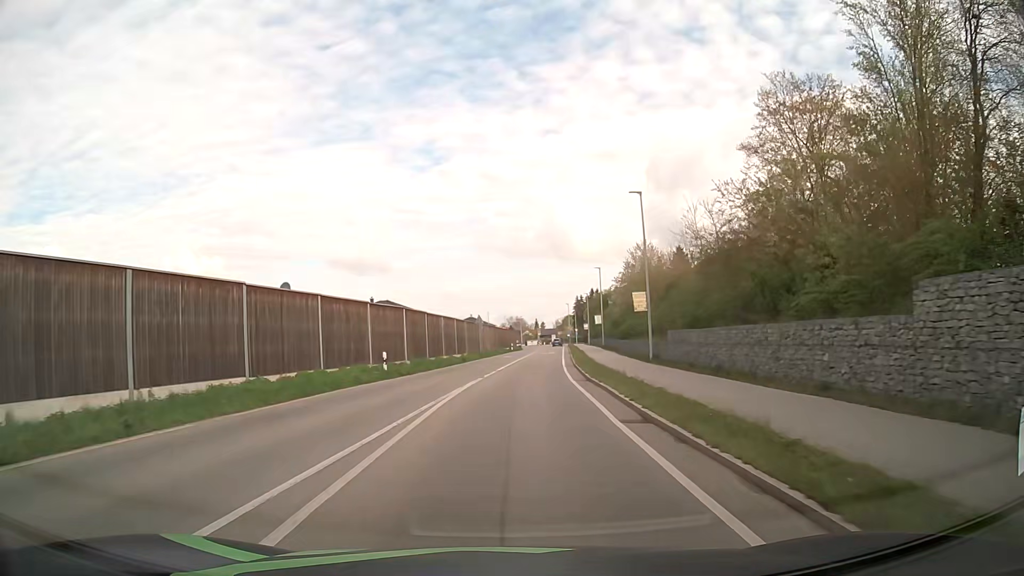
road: secondary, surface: asphalt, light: Day
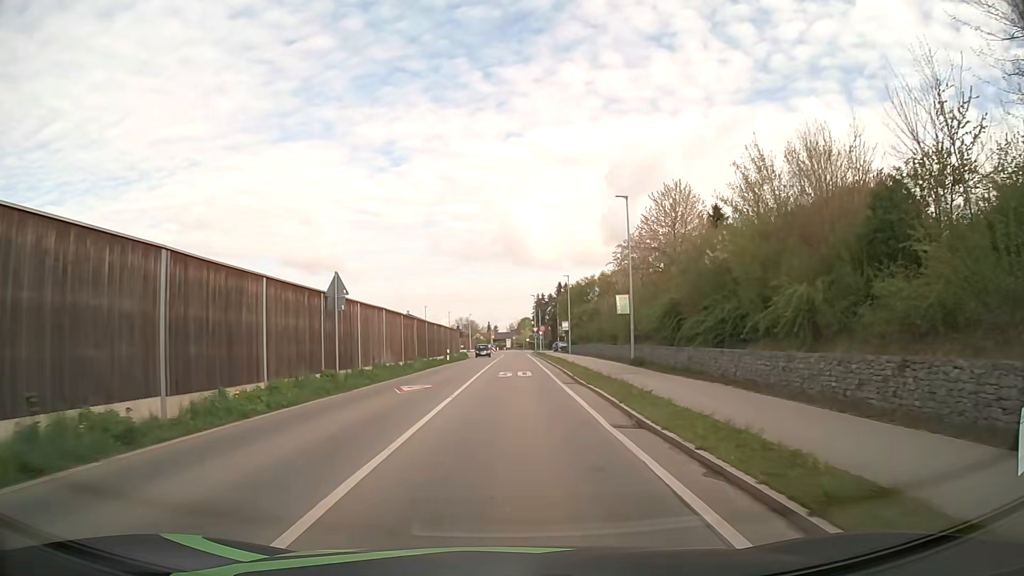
(+1.1, +36.5) m; +3°
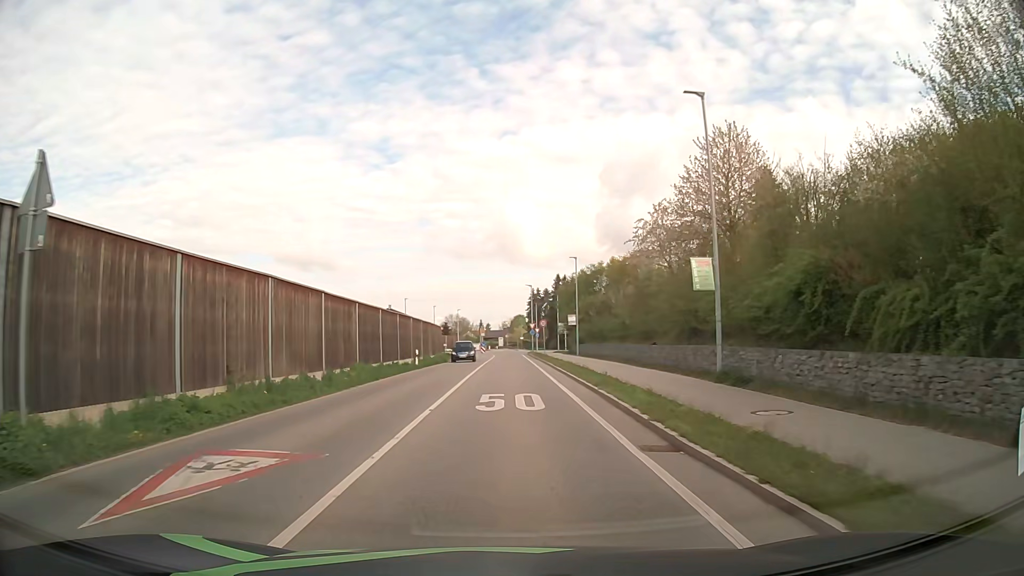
(+0.2, +14.3) m; +1°
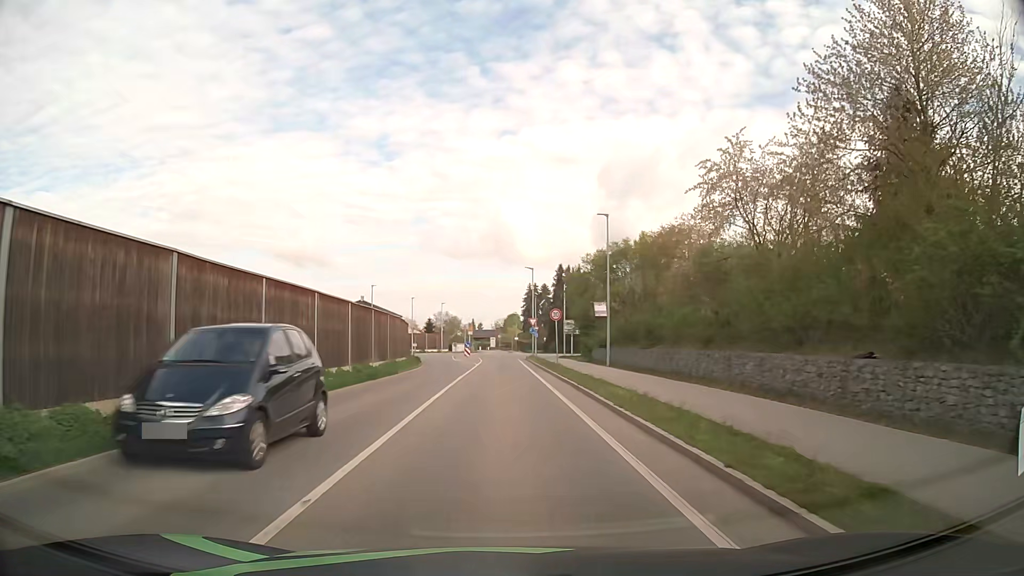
(+0.1, +19.8) m; +1°
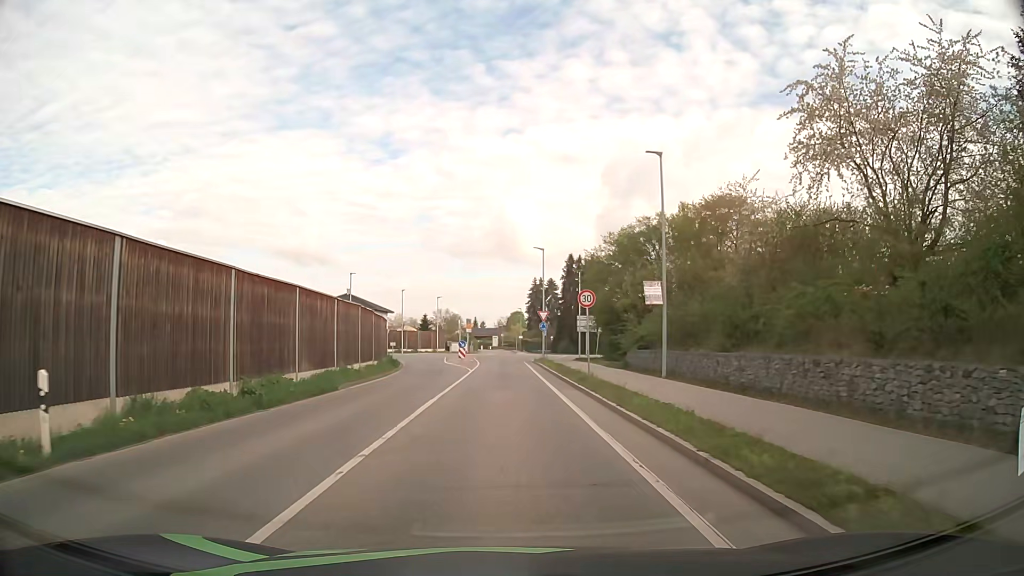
(0.0, +12.1) m; 0°
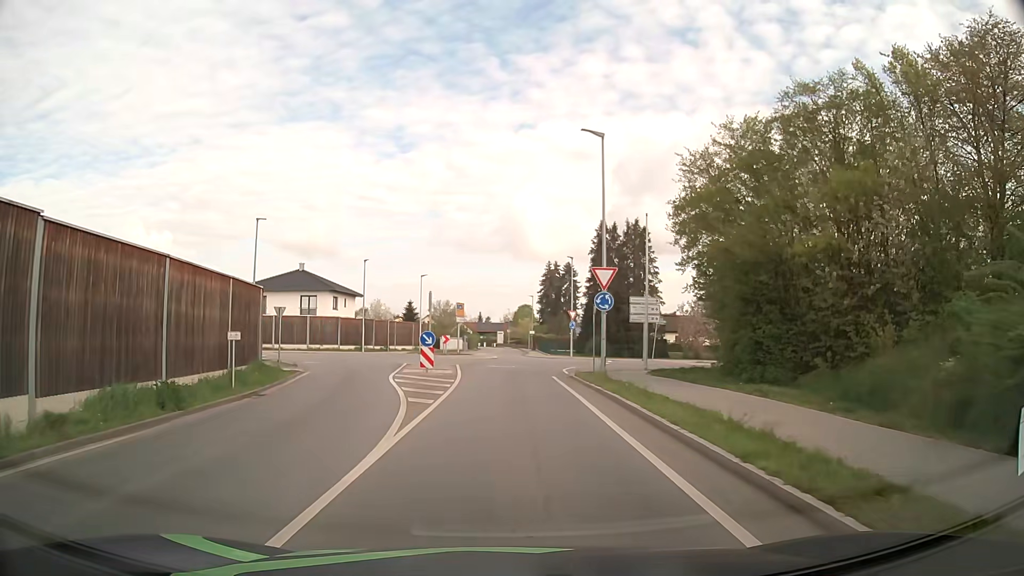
(-0.1, +26.6) m; 0°
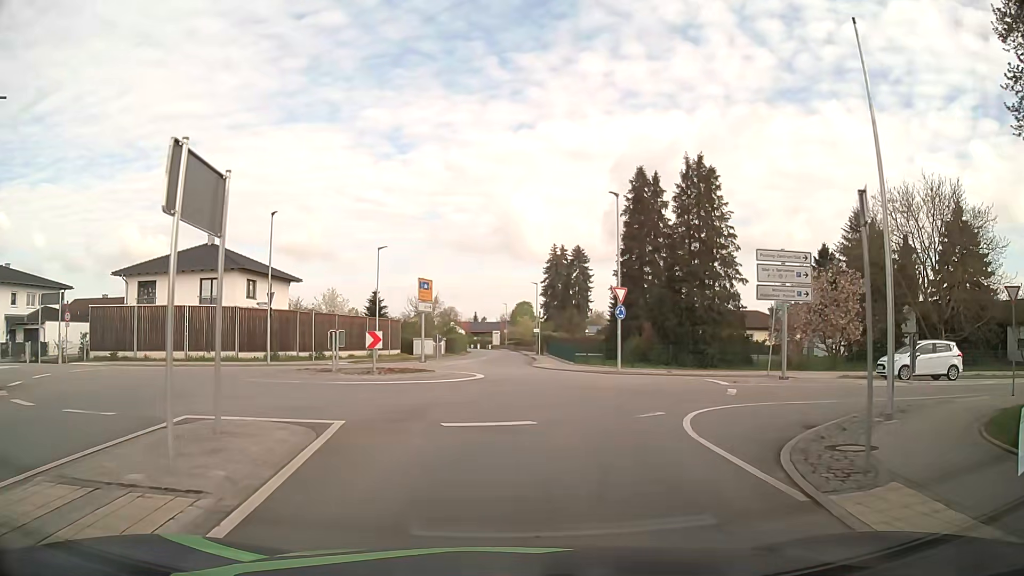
(+0.1, +23.1) m; +1°
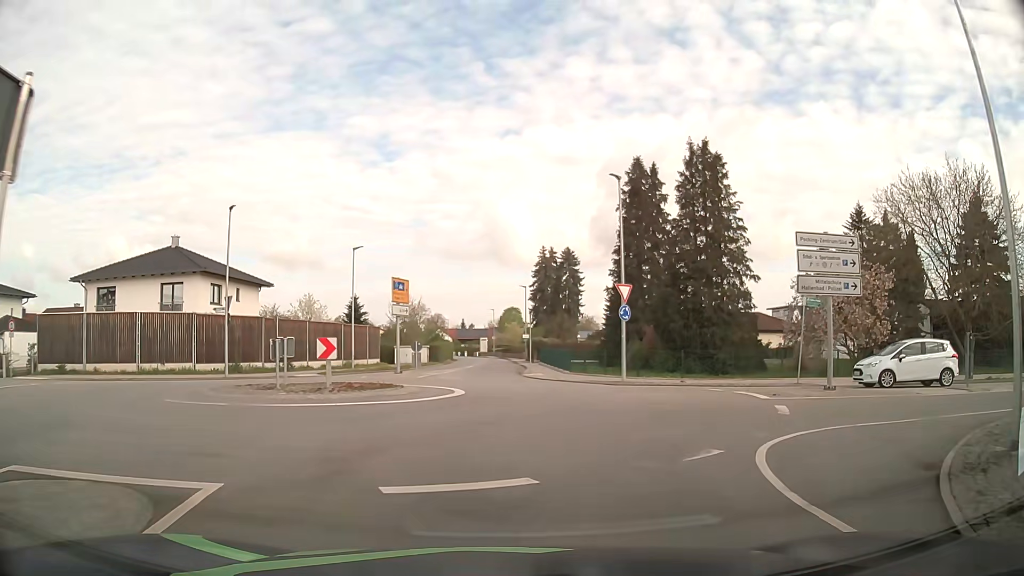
(0.0, +4.1) m; +1°
(0, +10) (0, +20) (-1, +30) (-1, +40) (-1, +50) (-1, +60) (-1, +70) (-2, +80) (-2, +90) (-3, +100) m
